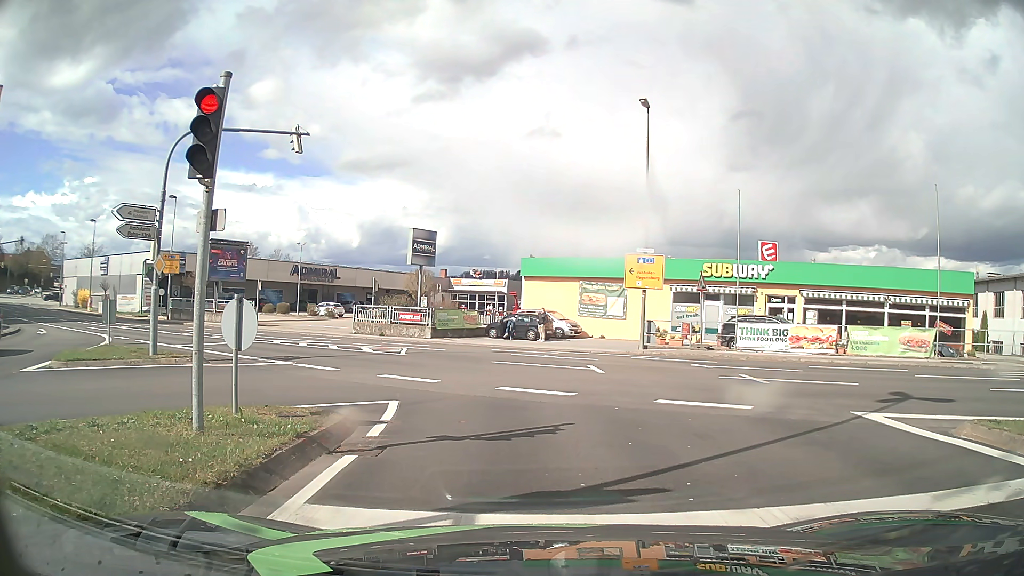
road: tertiary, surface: asphalt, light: Day
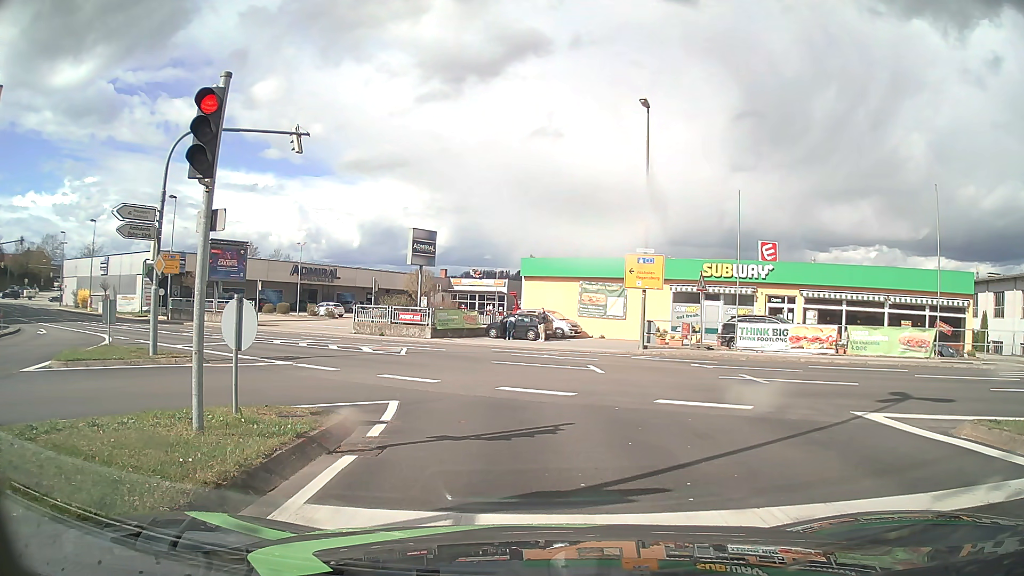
(0.0, 0.0) m; 0°
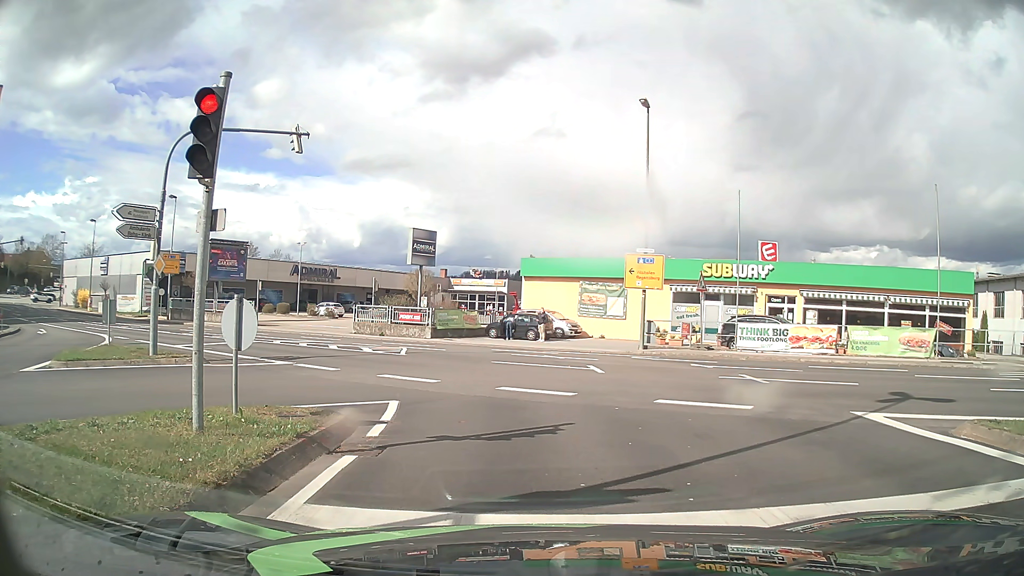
(0.0, 0.0) m; 0°
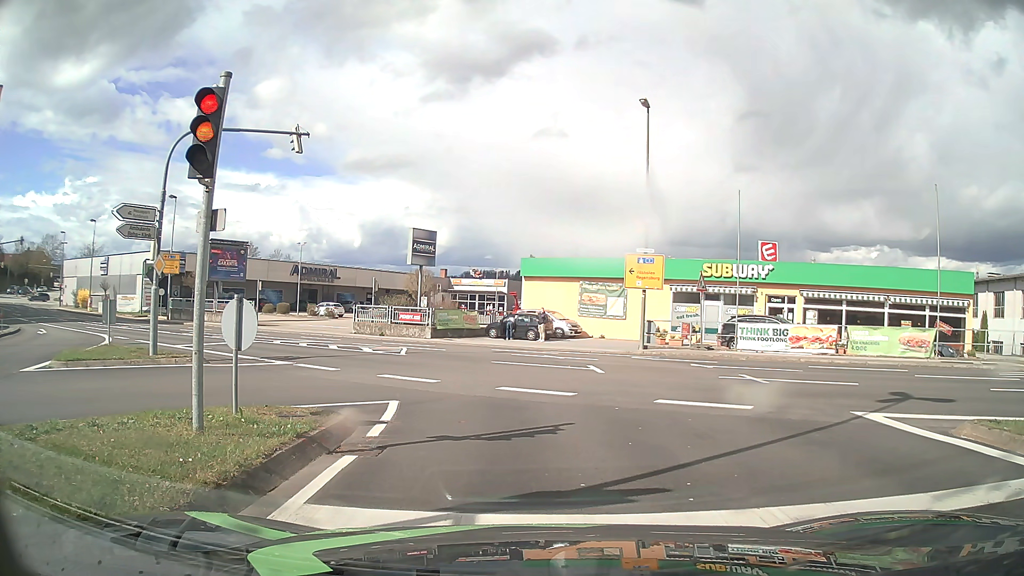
(0.0, 0.0) m; 0°
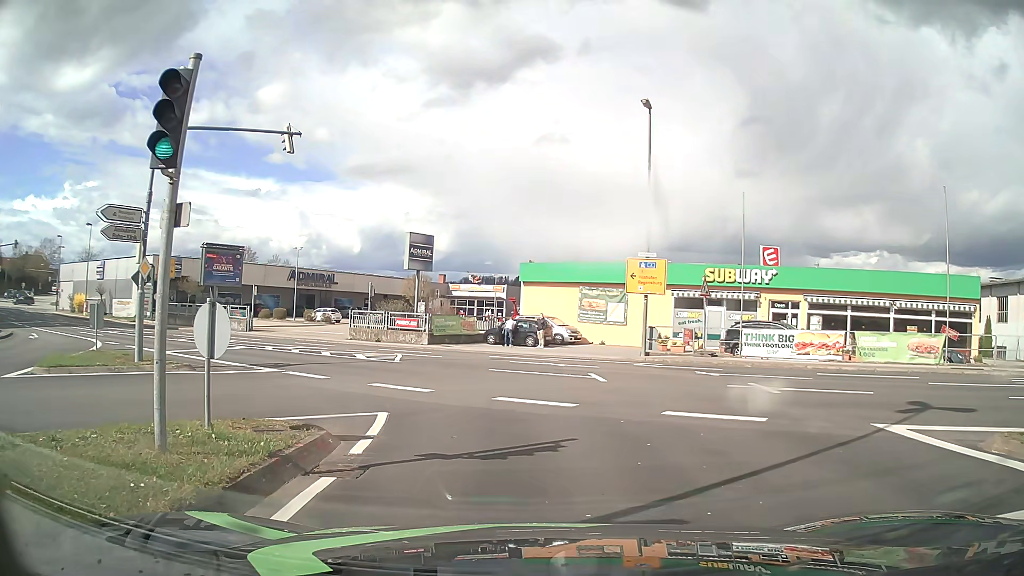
(0.0, +0.8) m; 0°
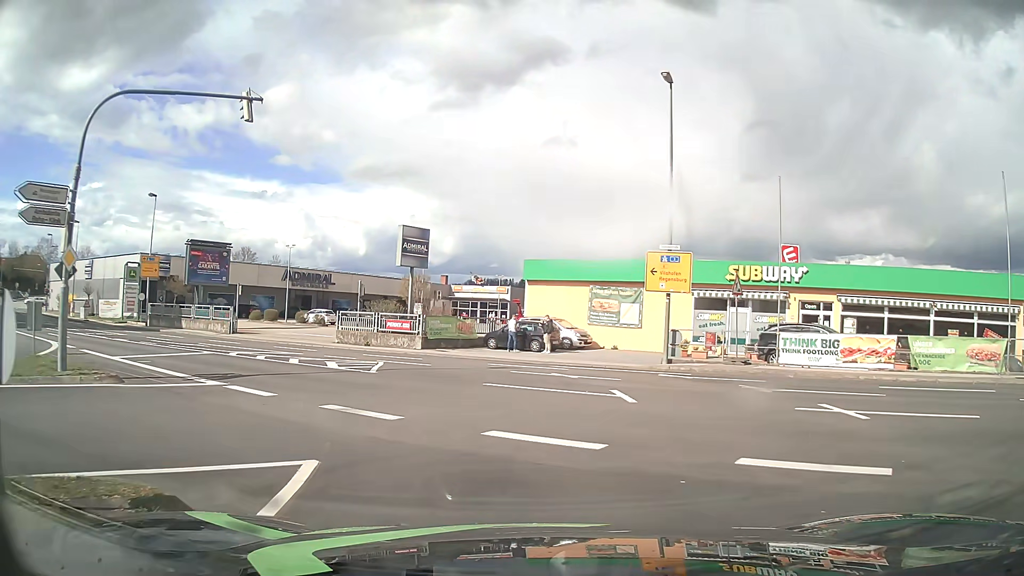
(0.0, +3.7) m; -1°
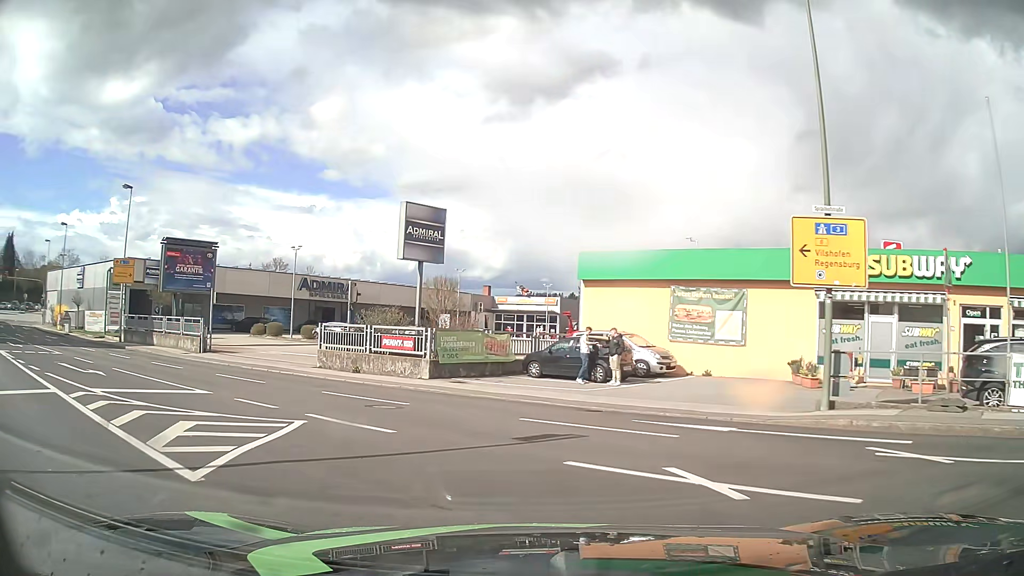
(-0.1, +10.3) m; -3°
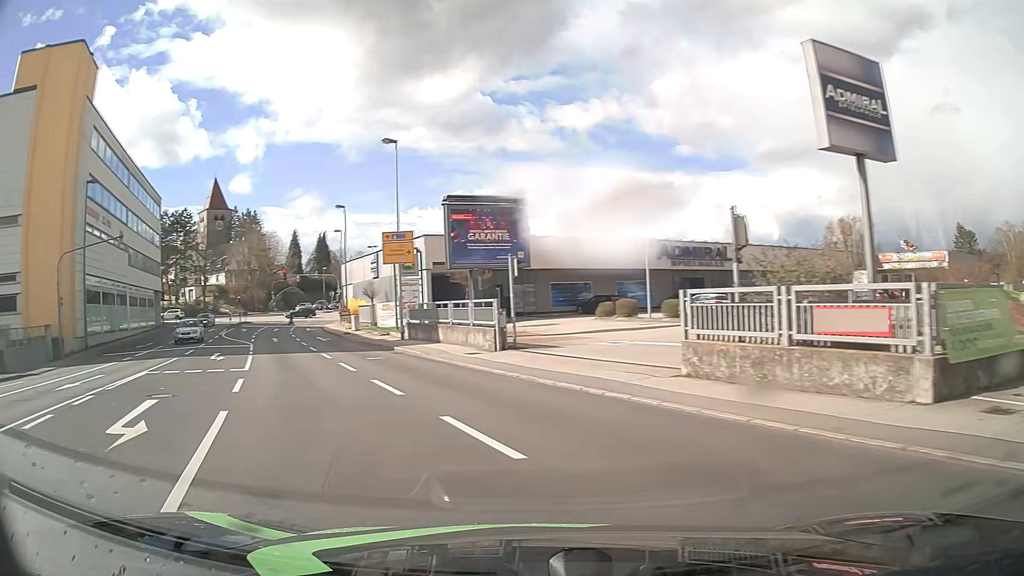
(-2.8, +12.0) m; -32°
